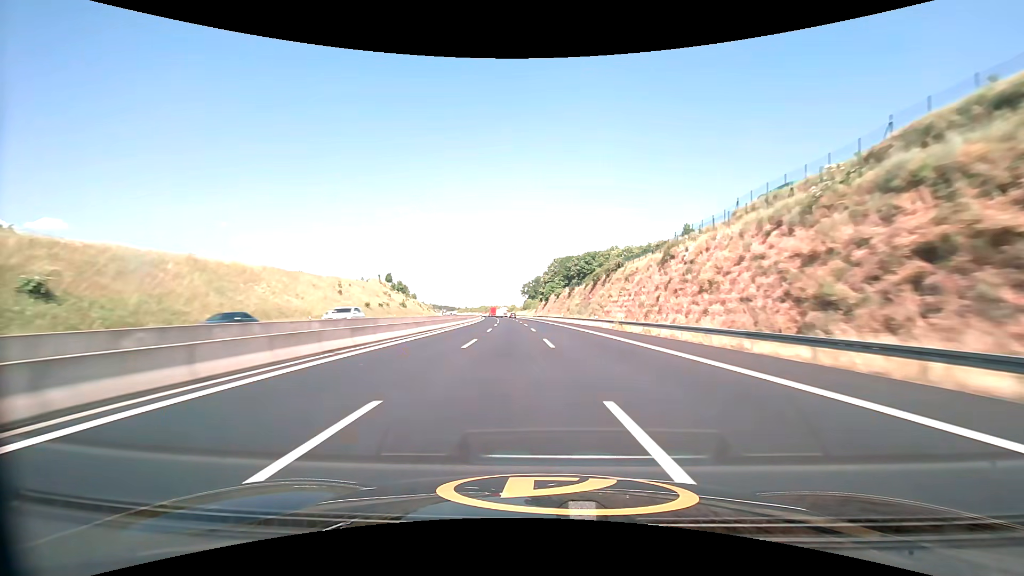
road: motorway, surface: asphalt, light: Day
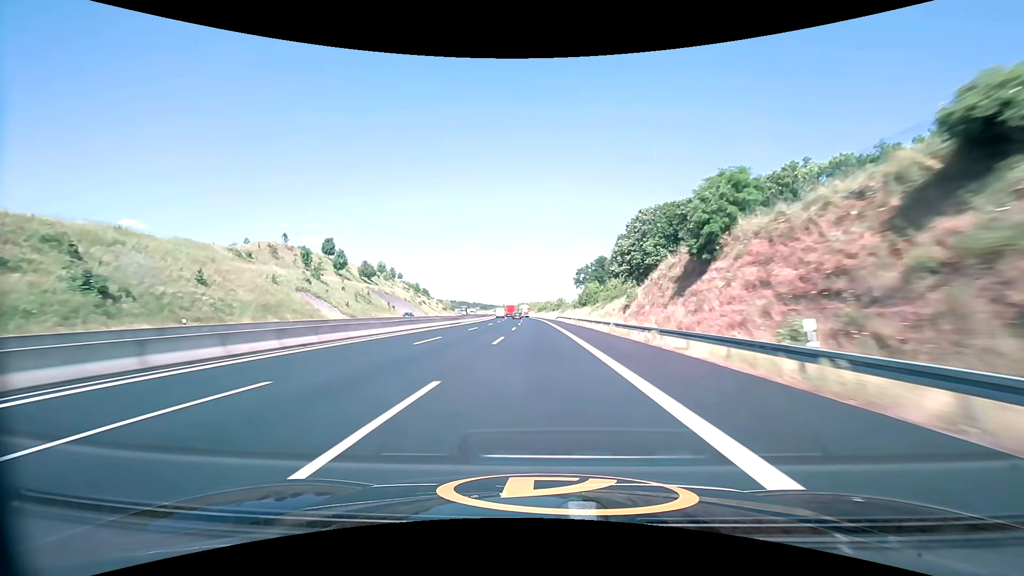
(-5.3, +123.3) m; -6°
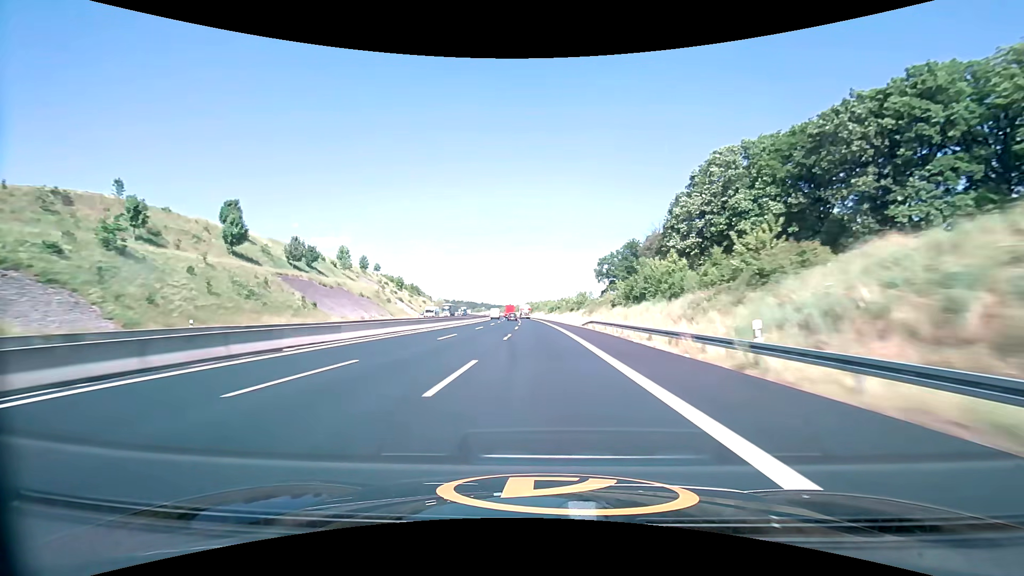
(-0.7, +49.3) m; -1°
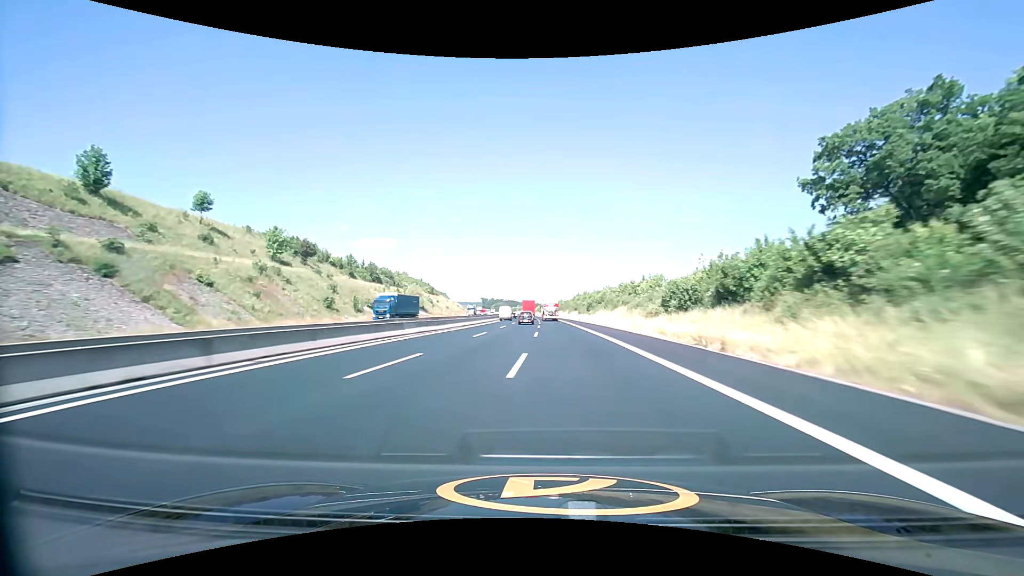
(-4.4, +123.3) m; -5°
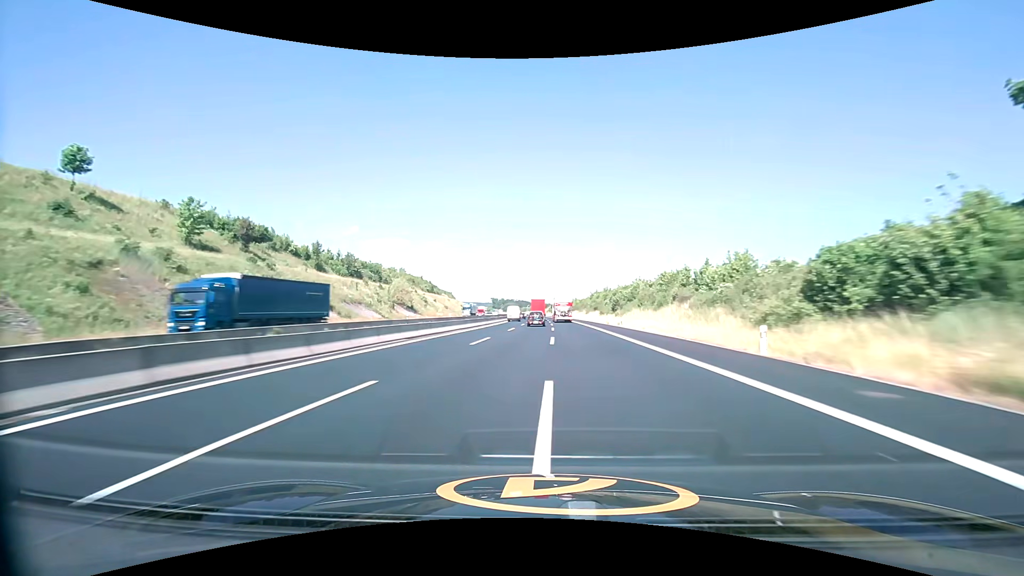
(-0.3, +24.6) m; -1°
